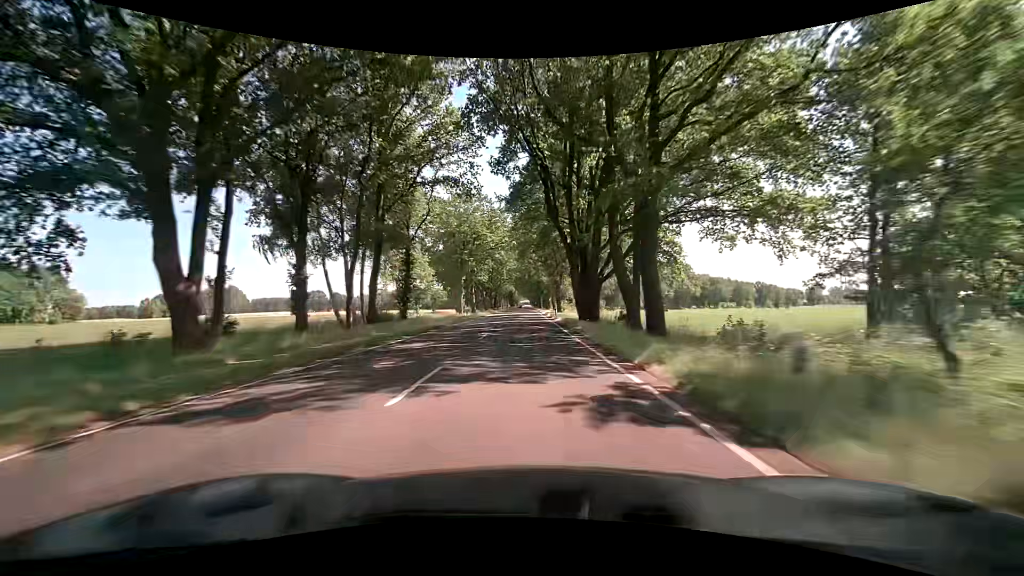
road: primary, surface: asphalt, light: Day
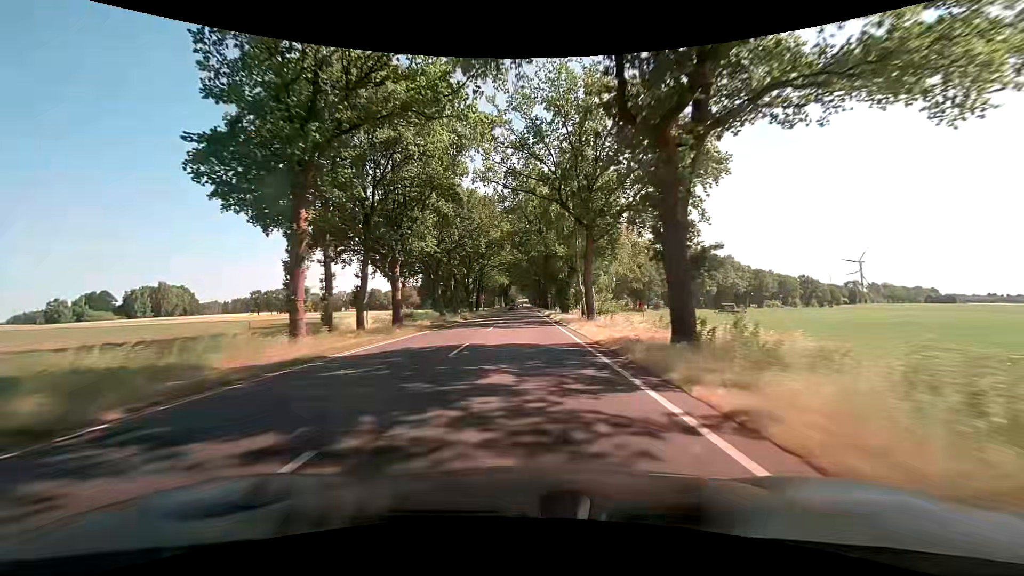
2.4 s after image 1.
(+0.2, +55.2) m; 0°
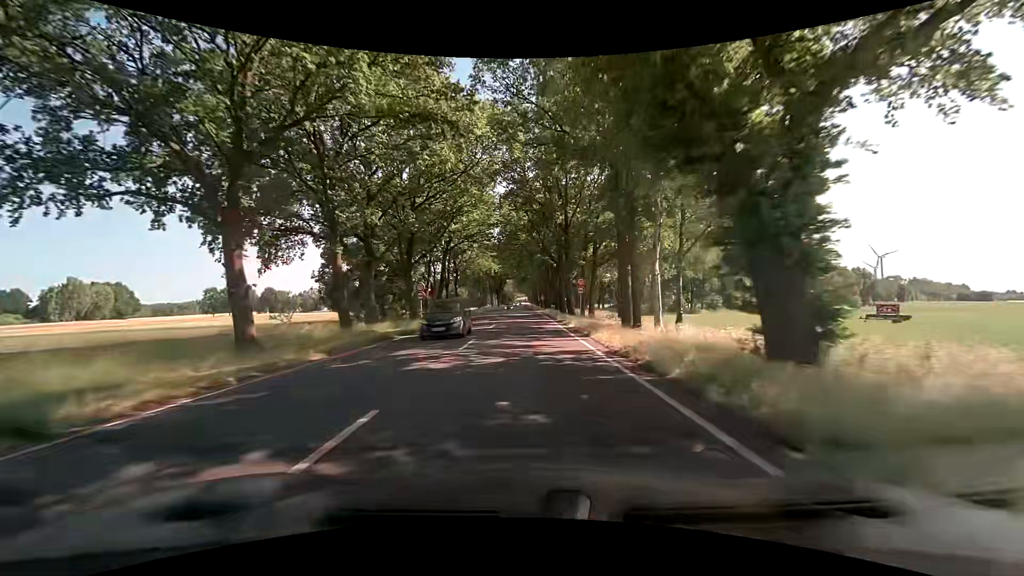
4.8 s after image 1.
(+0.1, +47.3) m; 0°
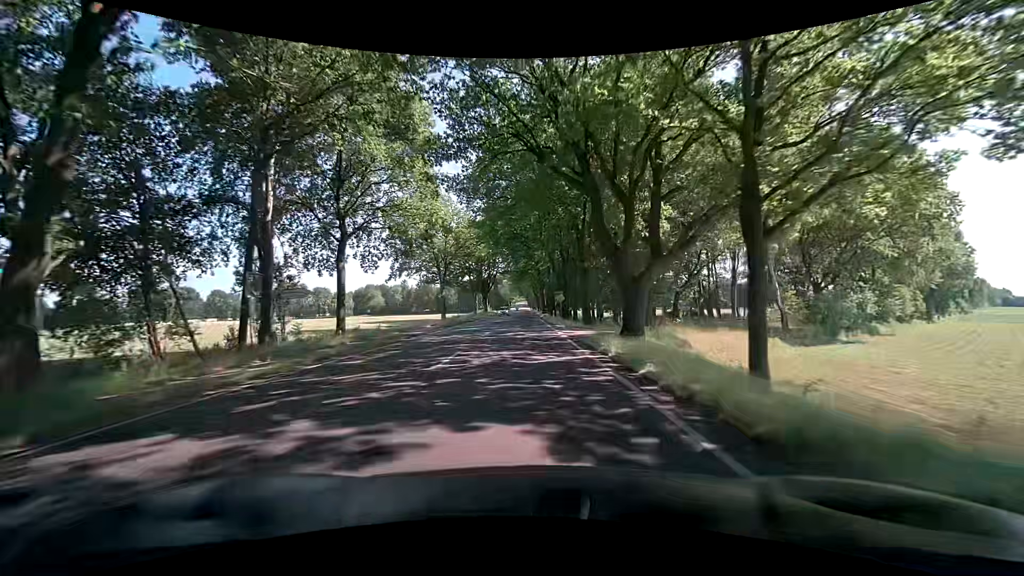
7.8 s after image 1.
(+0.2, +52.2) m; 0°
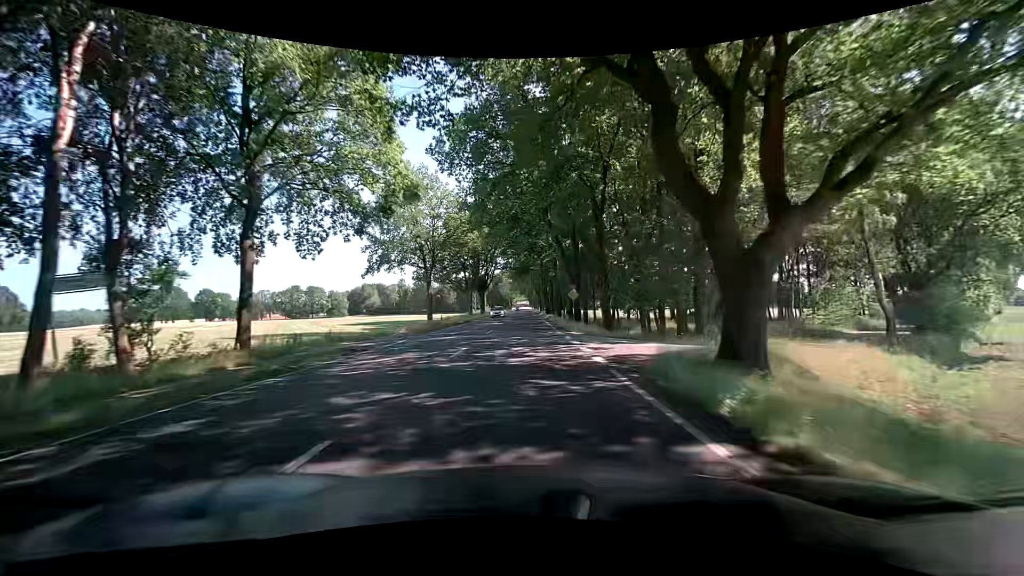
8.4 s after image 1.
(0.0, +10.8) m; 0°
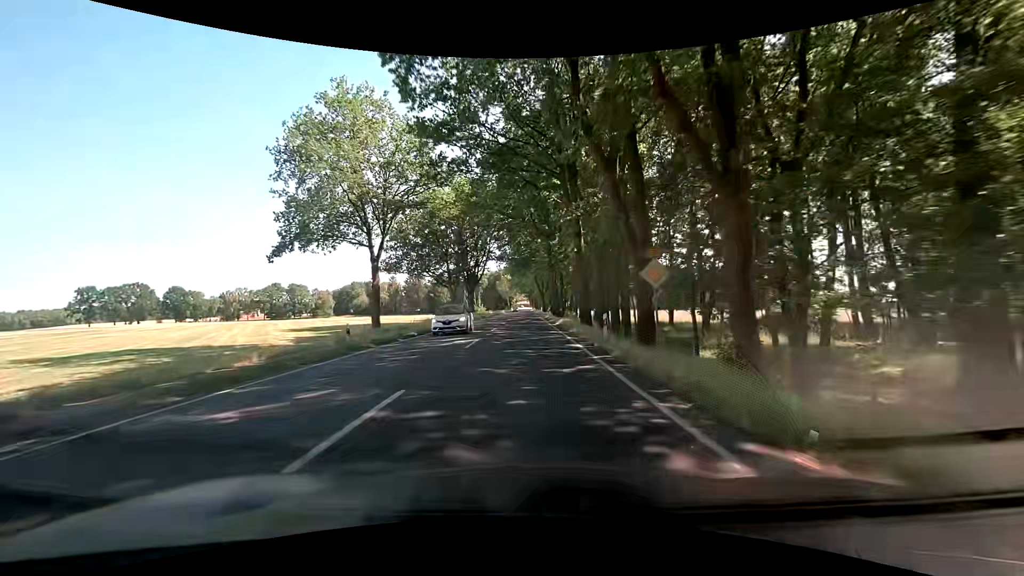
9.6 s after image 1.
(-0.2, +21.8) m; 0°
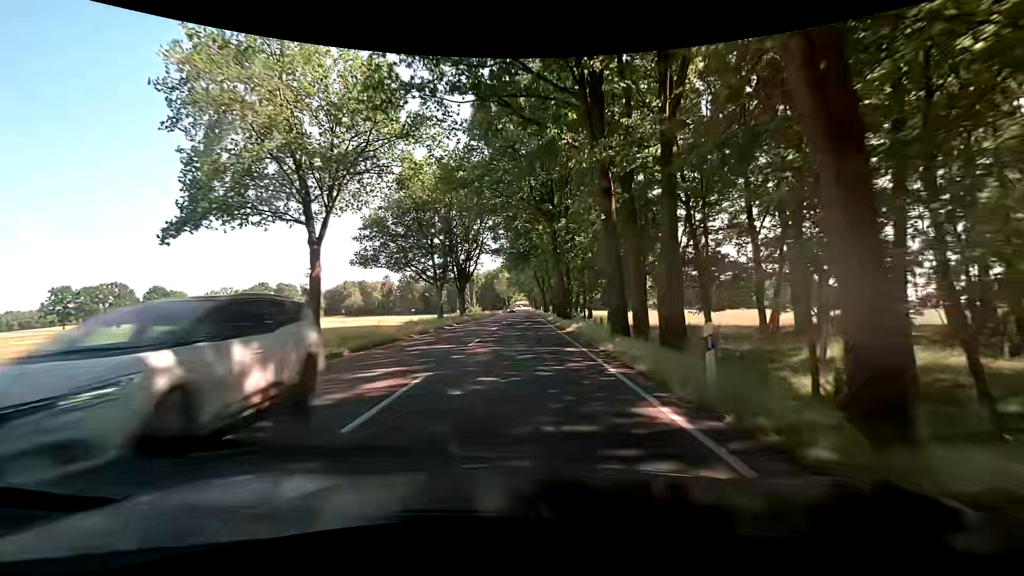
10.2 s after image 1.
(0.0, +10.9) m; -1°
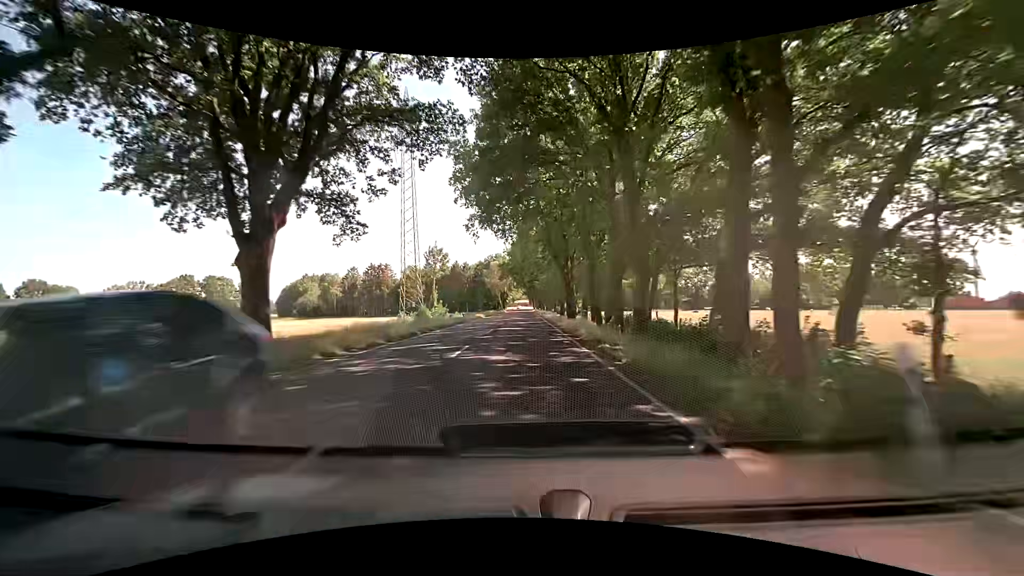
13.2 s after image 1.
(+0.6, +53.9) m; +1°
(0, +10) (0, +20) (0, +30) (0, +40) (0, +50) (0, +60) (0, +70) (0, +80) (0, +90) (0, +100) m
